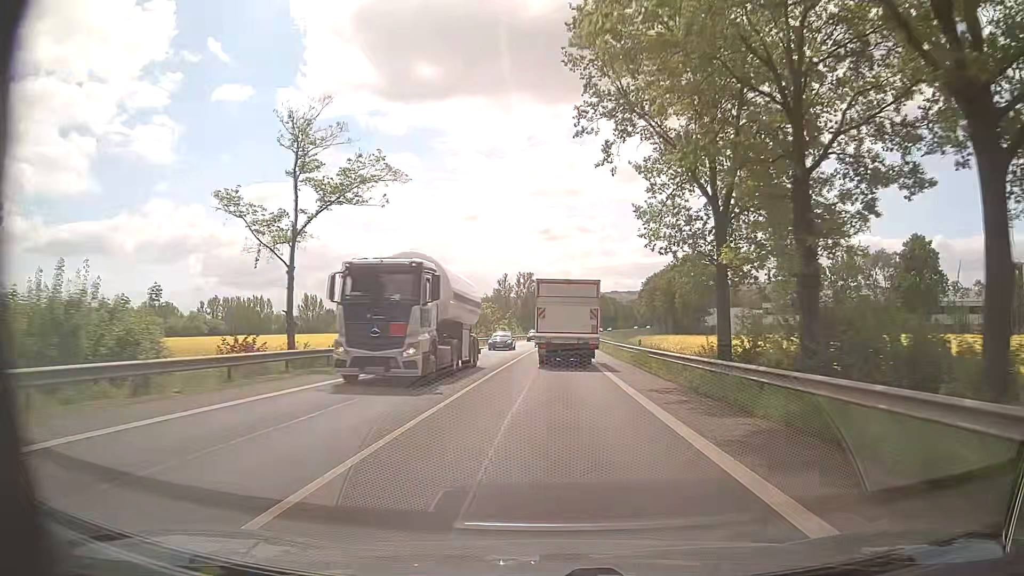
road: primary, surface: asphalt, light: Day
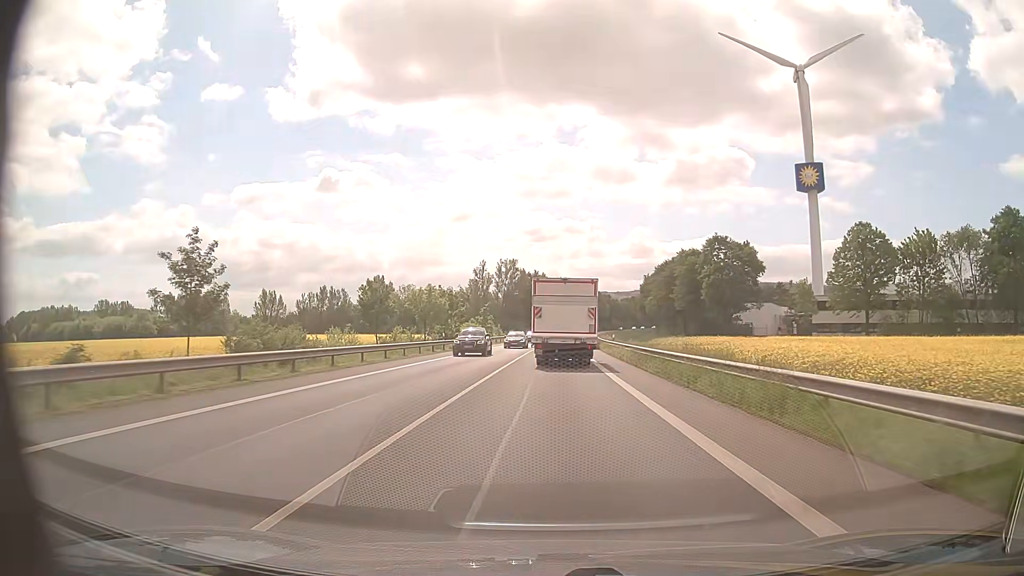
(+0.4, +31.5) m; +2°
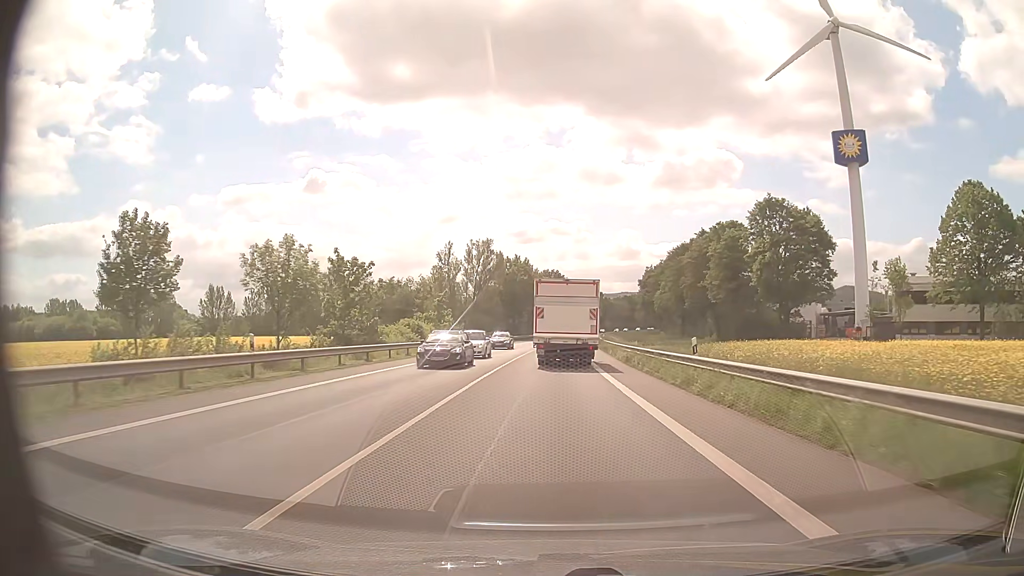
(0.0, +31.0) m; +1°
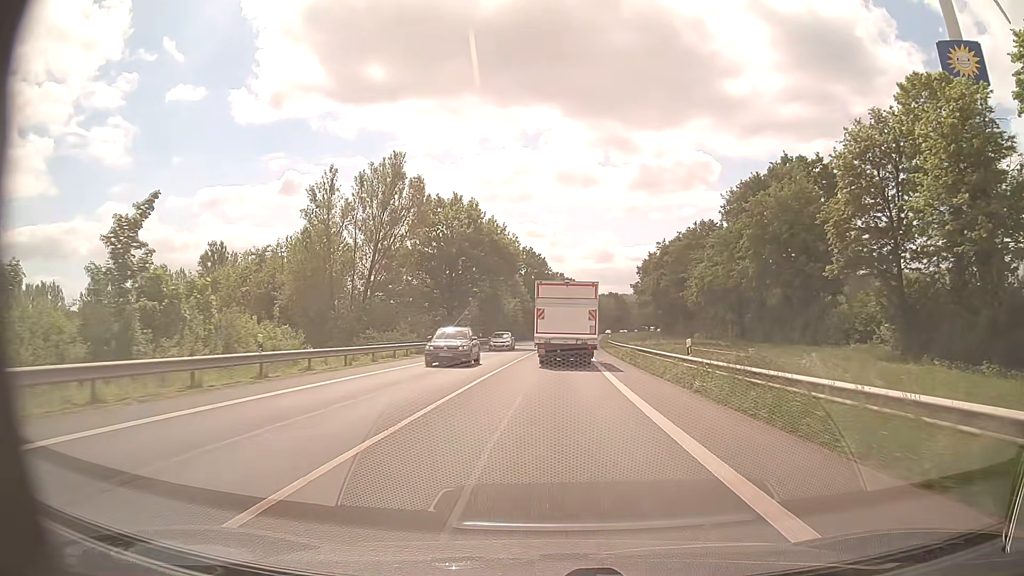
(+0.9, +51.4) m; +2°
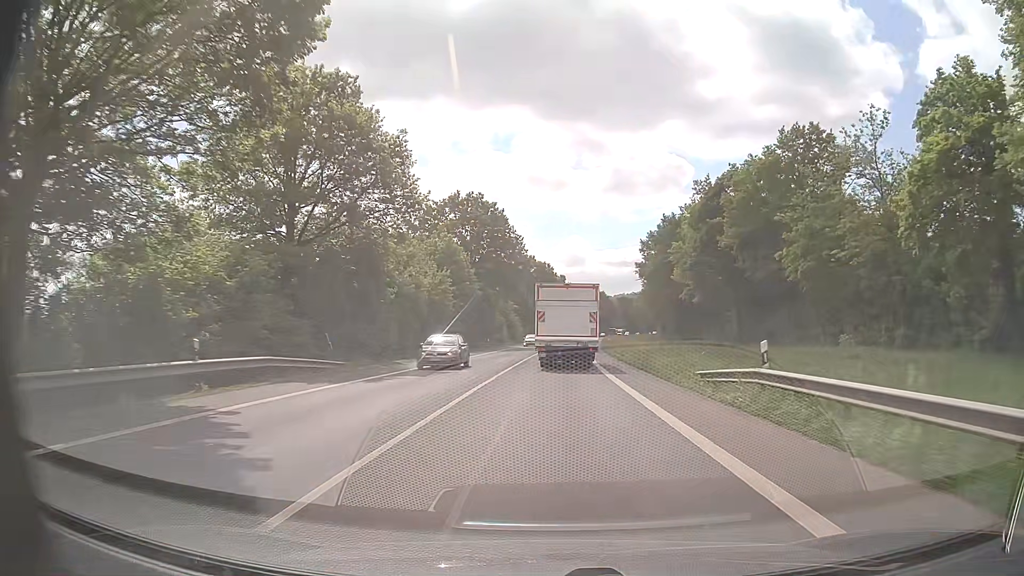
(+1.0, +51.6) m; +2°
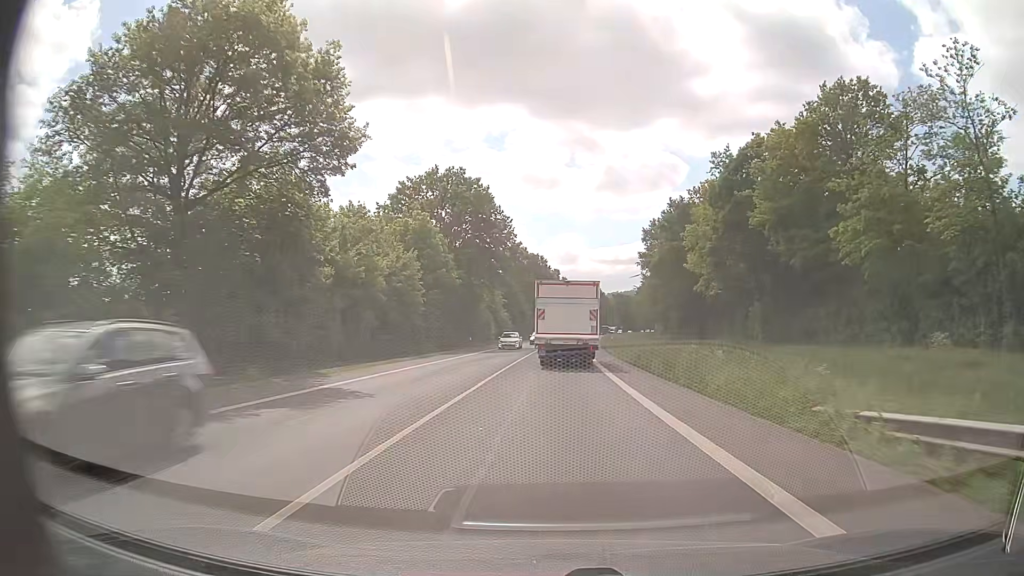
(+0.1, +10.3) m; +1°
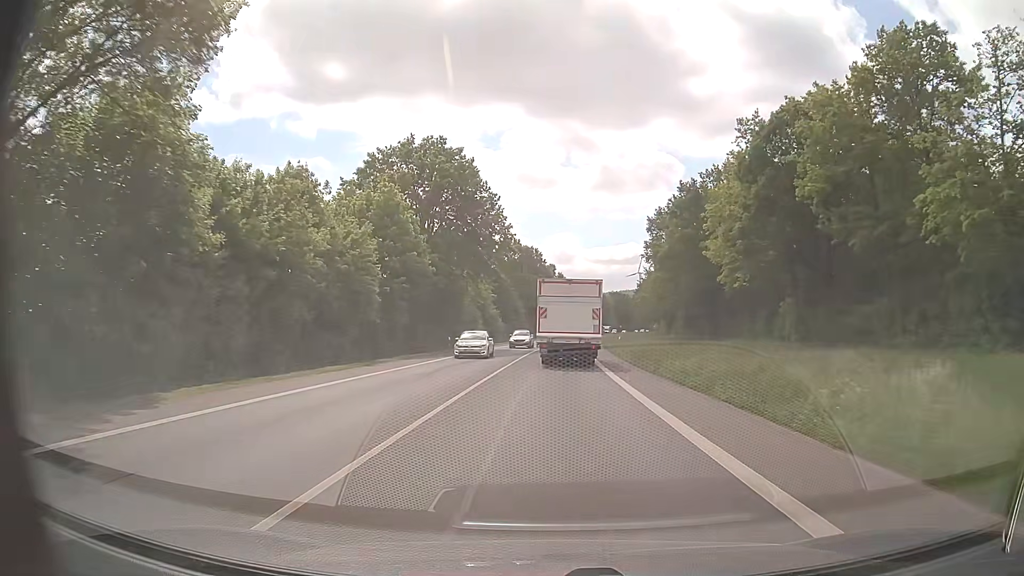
(0.0, +10.3) m; 0°
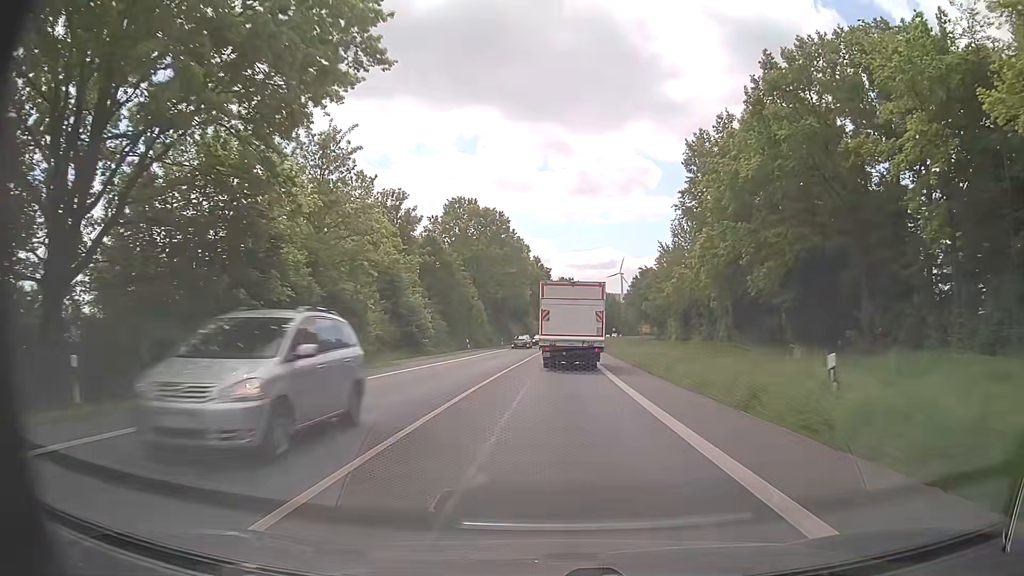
(+0.7, +40.7) m; +2°
(0, +10) (0, +20) (0, +30) (+1, +40) (+1, +50) (+2, +60) (+2, +70) (+3, +80) (+3, +90) (+4, +100) m
